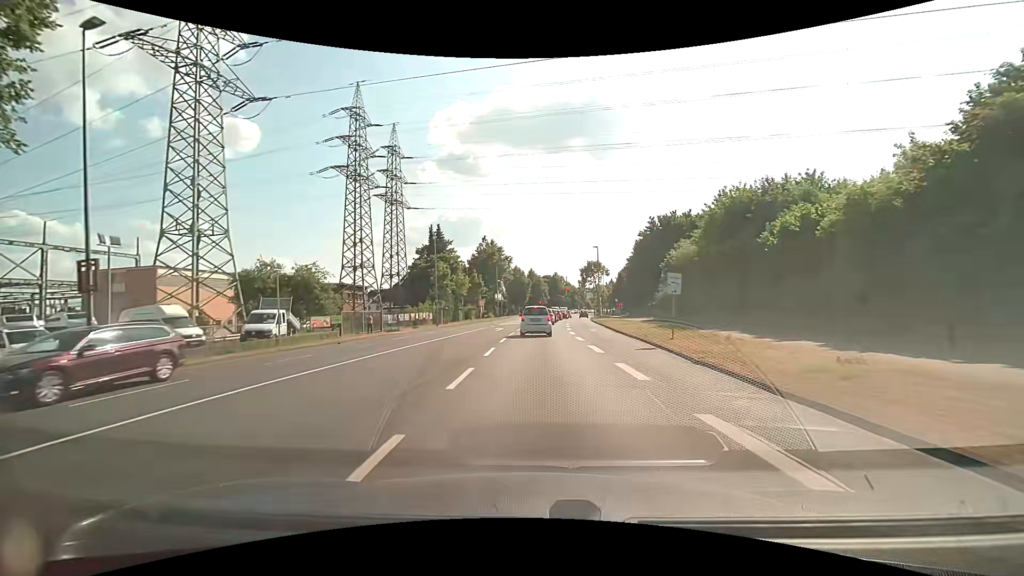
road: secondary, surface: asphalt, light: Day
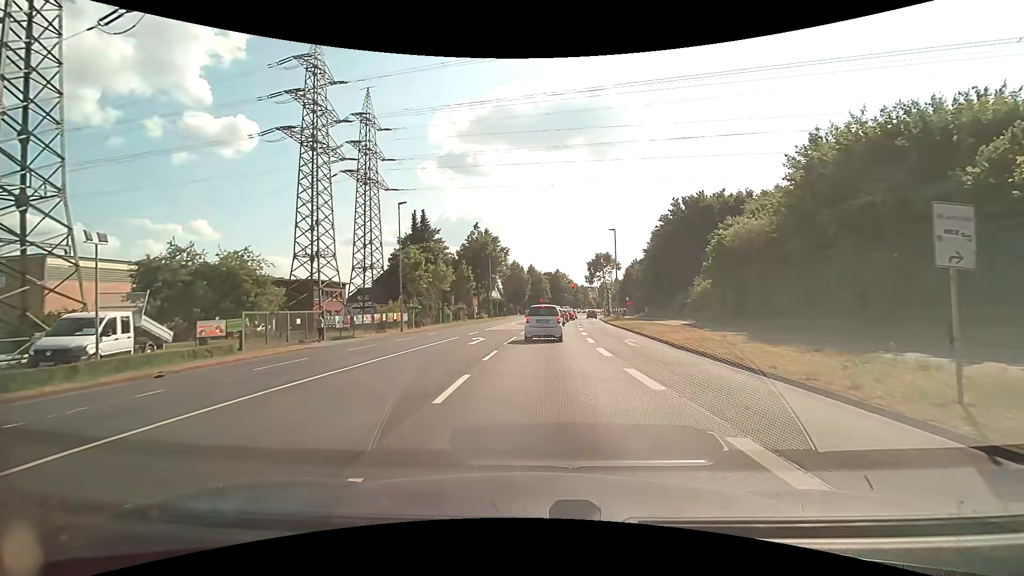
(+0.1, +13.3) m; +1°
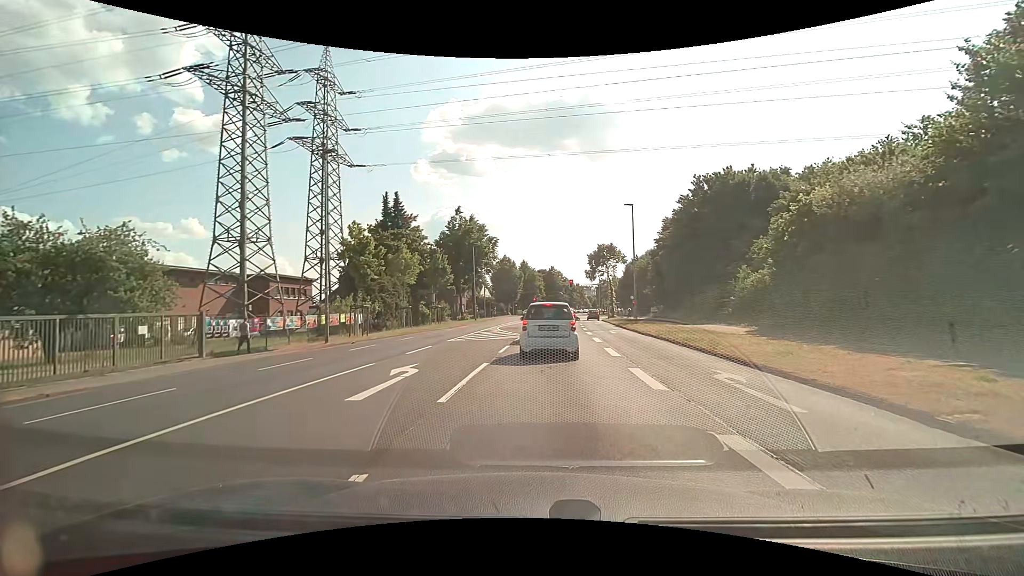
(+0.1, +11.9) m; 0°
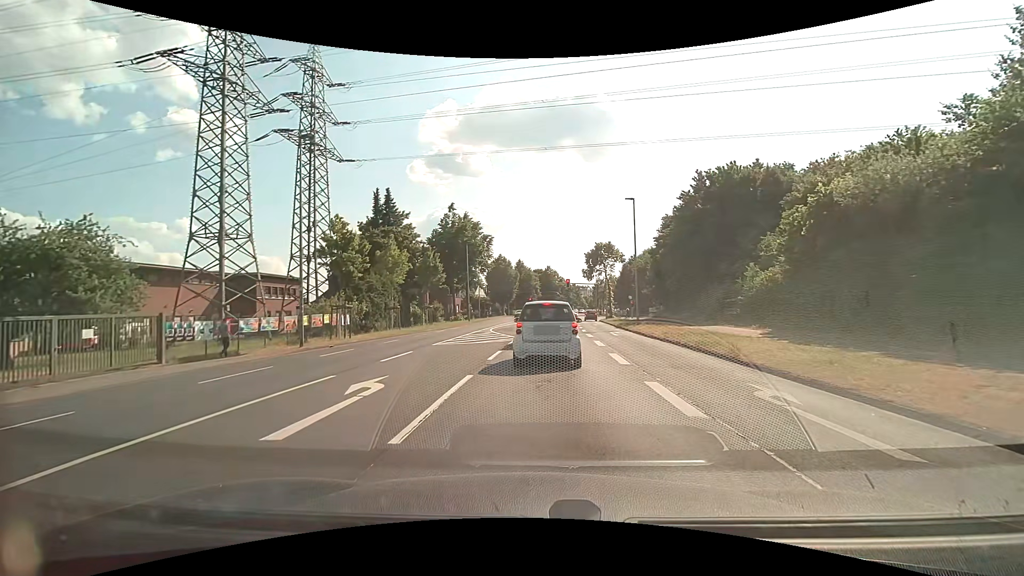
(0.0, +2.1) m; +1°
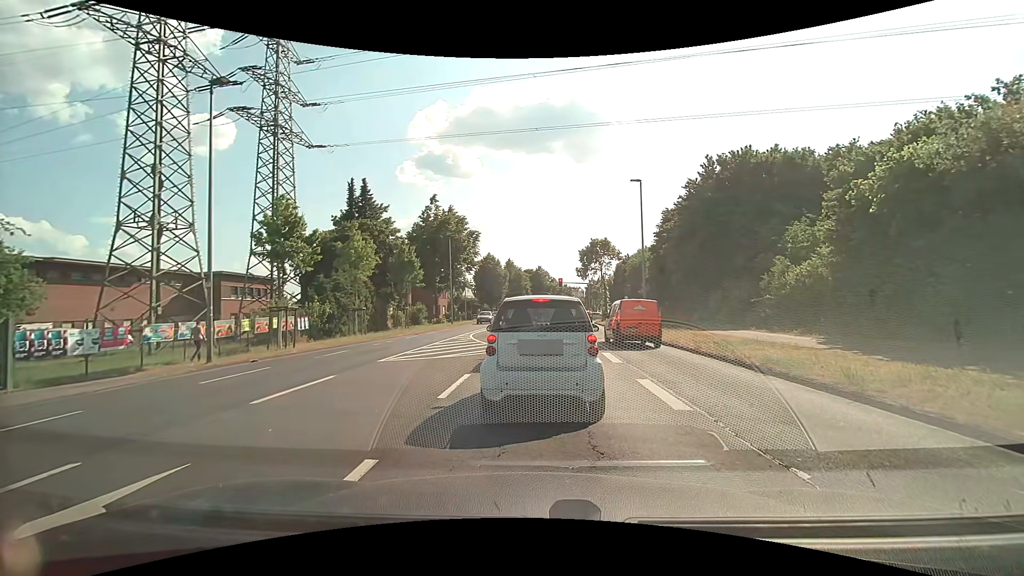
(+0.1, +5.4) m; 0°
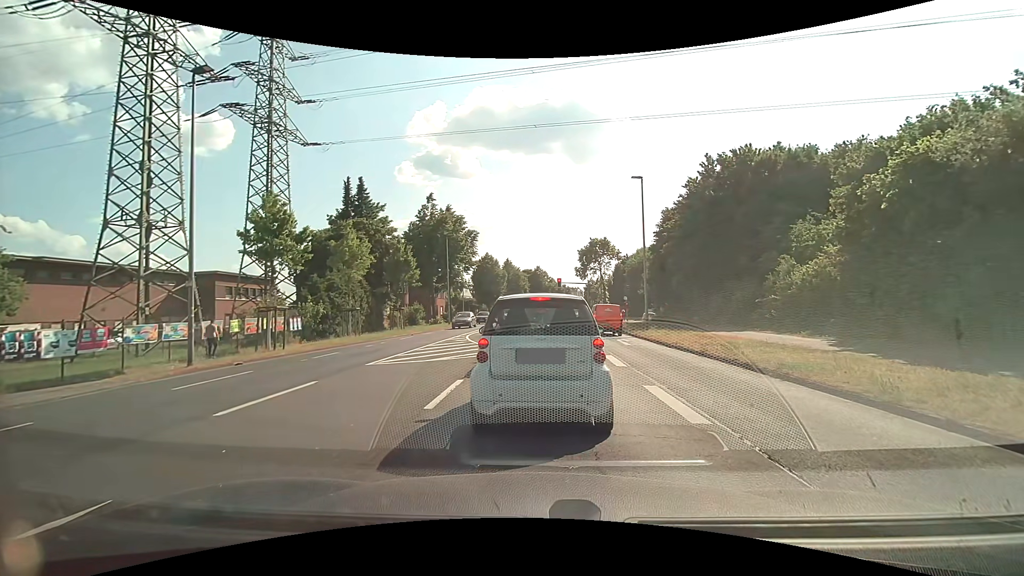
(0.0, +0.8) m; 0°
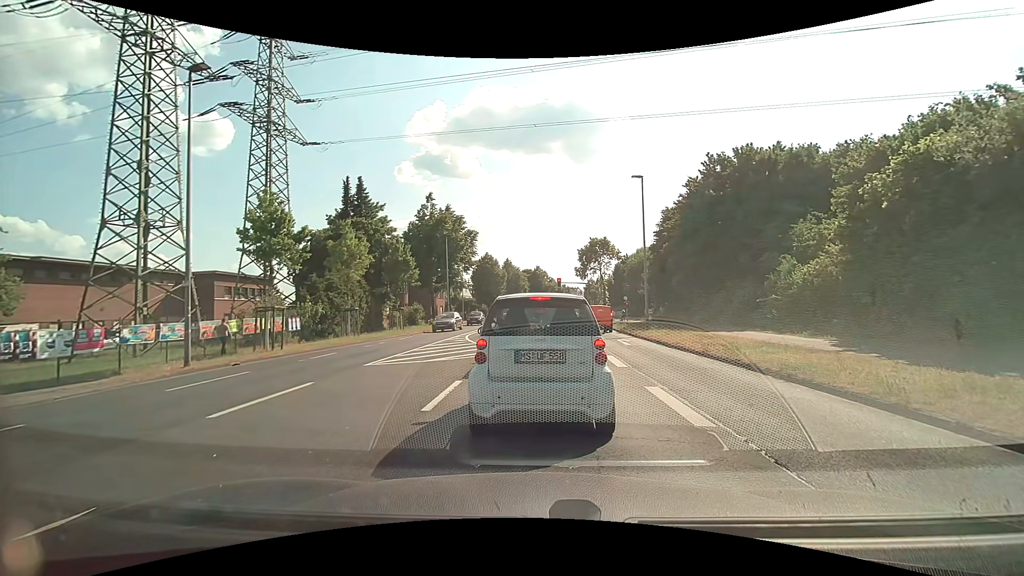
(0.0, +0.2) m; 0°
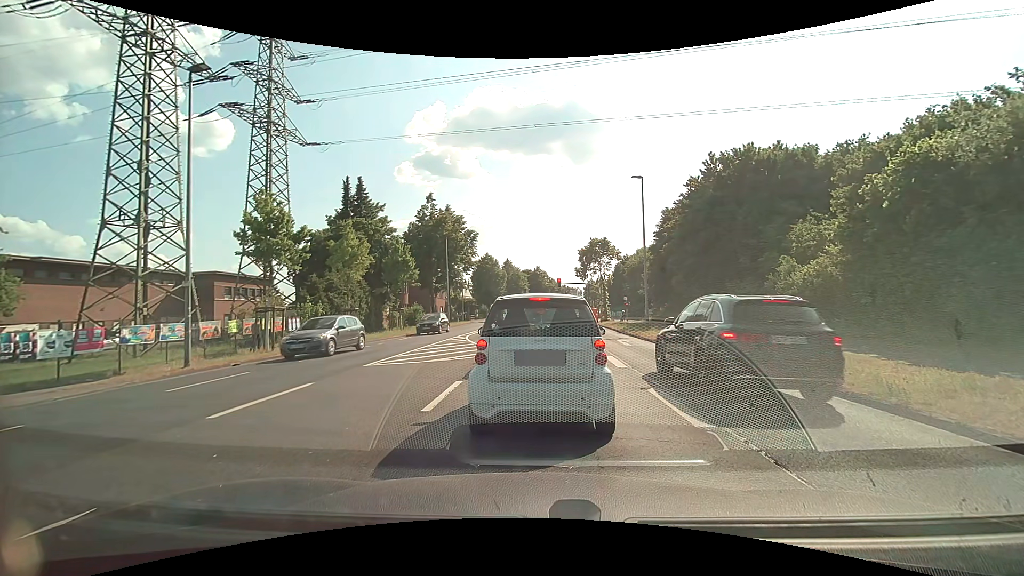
(0.0, +0.1) m; 0°
